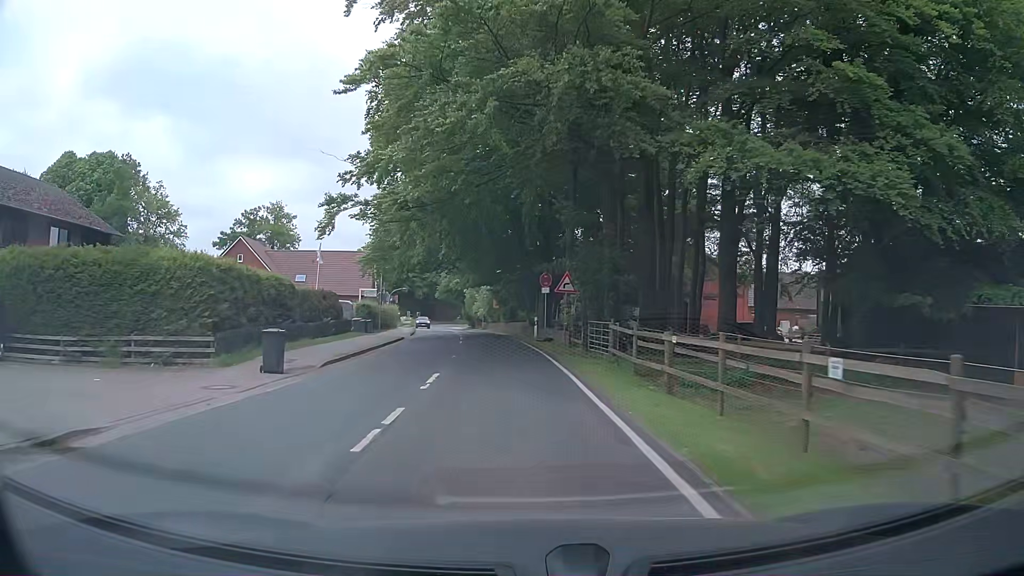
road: tertiary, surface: asphalt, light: Day
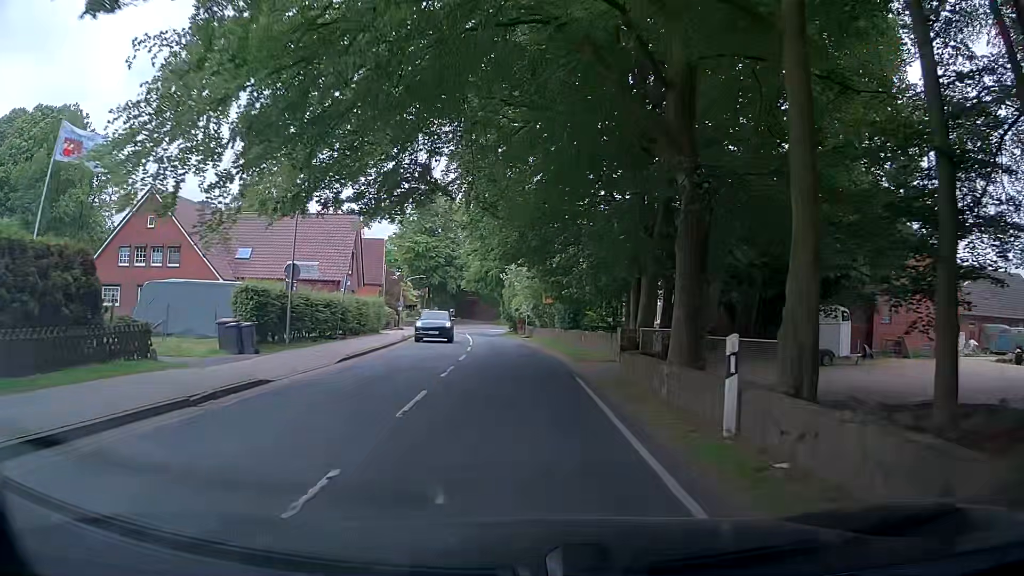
(-1.2, +27.6) m; -5°
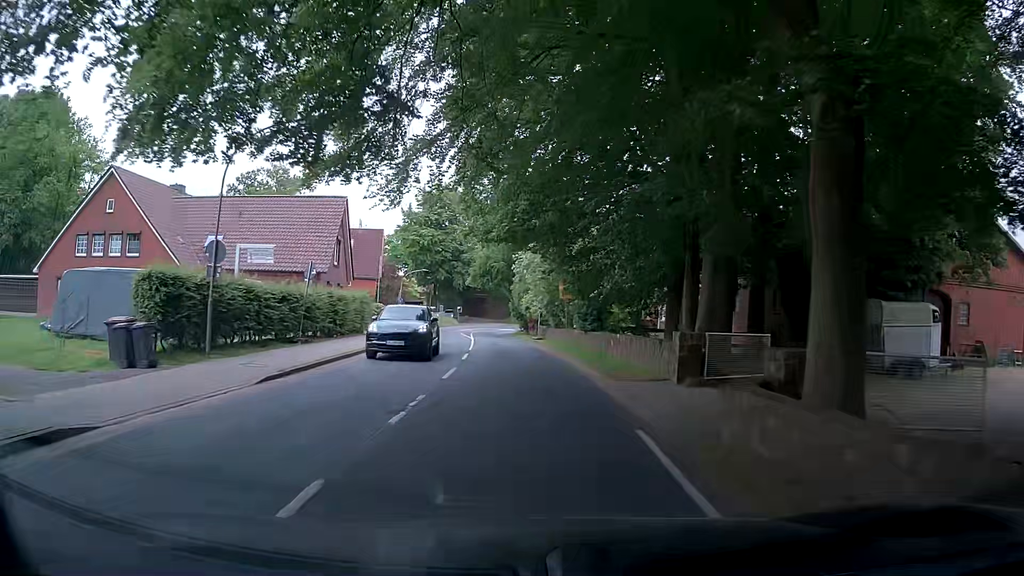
(-0.1, +6.7) m; -1°
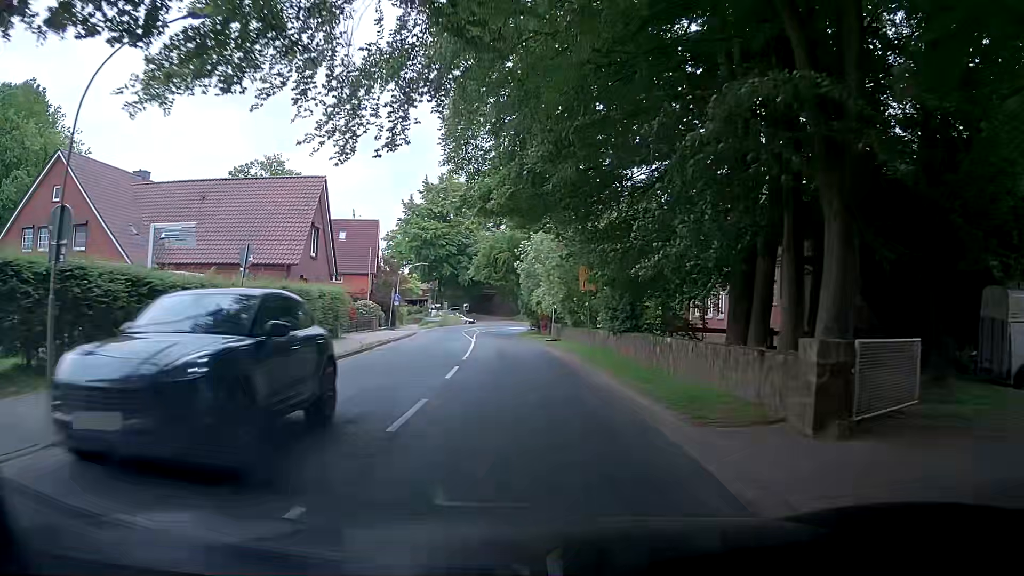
(0.0, +6.6) m; -1°
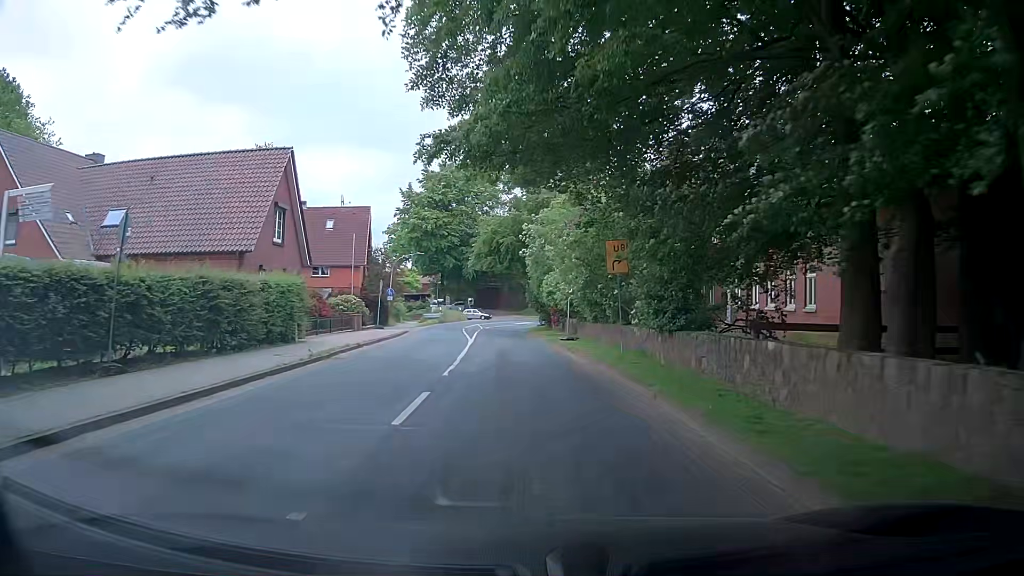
(-0.1, +6.4) m; -1°
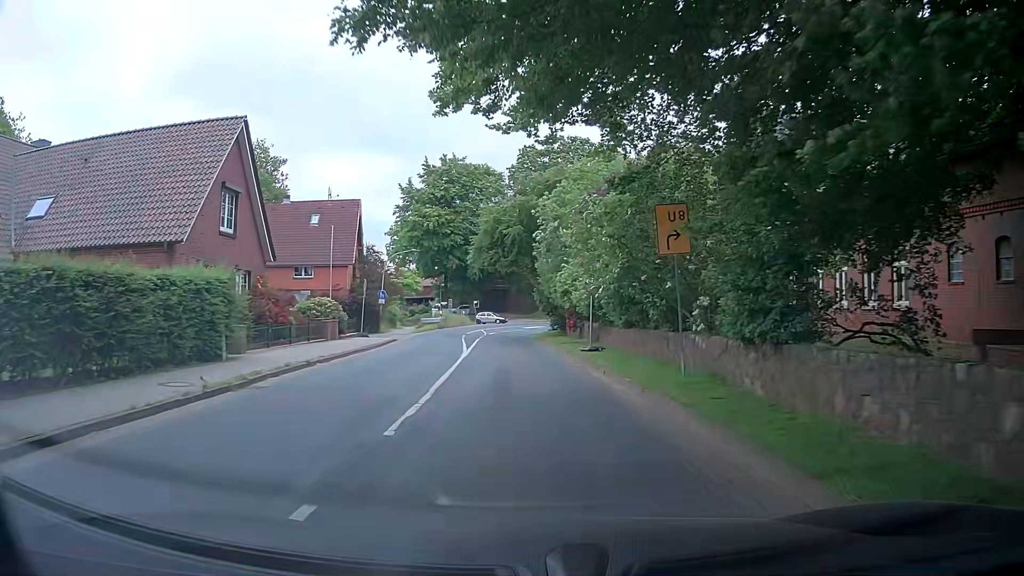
(-0.1, +6.3) m; -2°
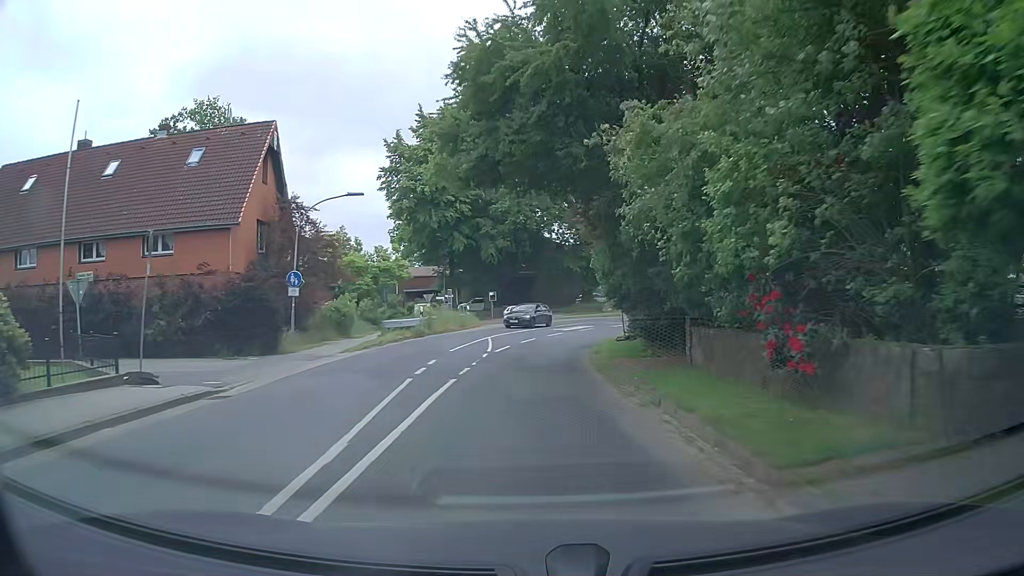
(-0.3, +23.2) m; -2°
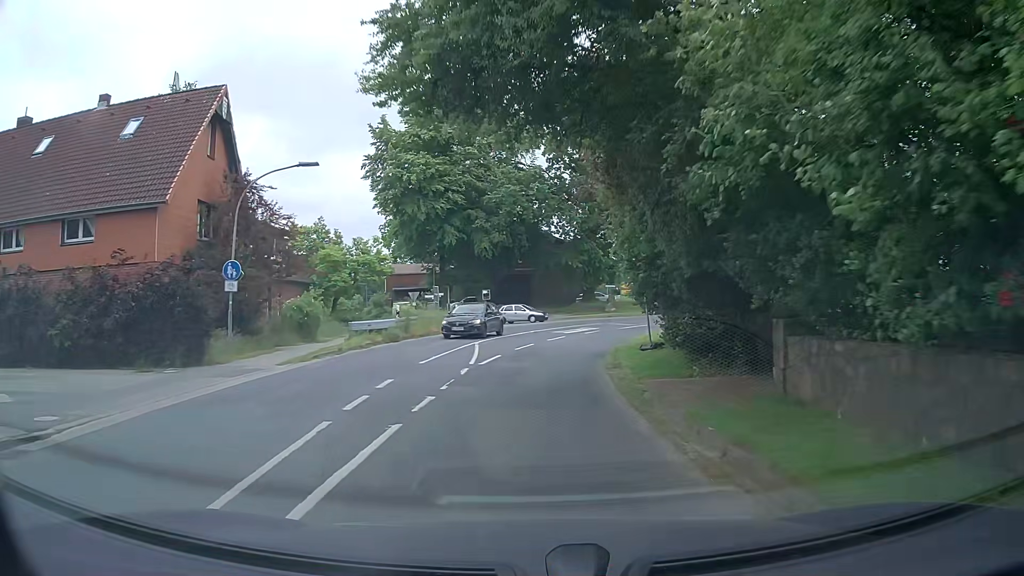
(0.0, +5.4) m; 0°
(0, +10) (+1, +20) (+3, +30) (+7, +39) (+12, +48) (+19, +54) (+28, +59) (+38, +62) (+48, +63) (+58, +64) m
